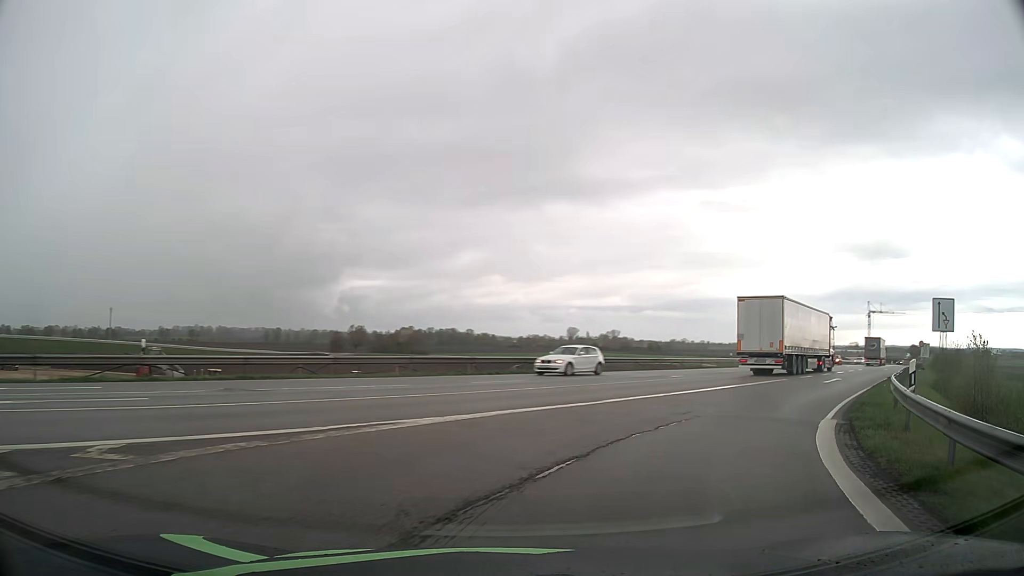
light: Day
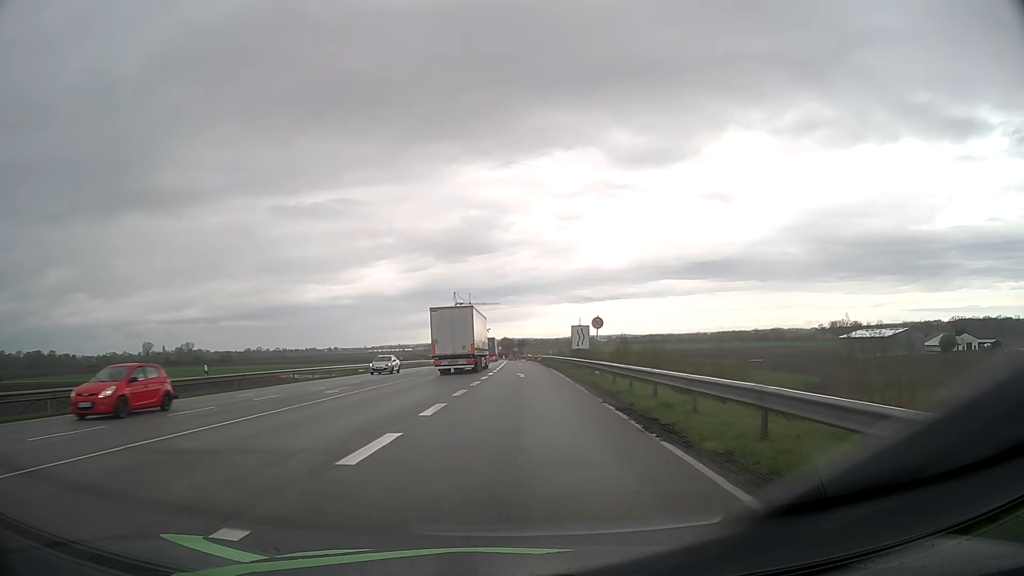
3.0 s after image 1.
(+14.7, +28.5) m; +37°
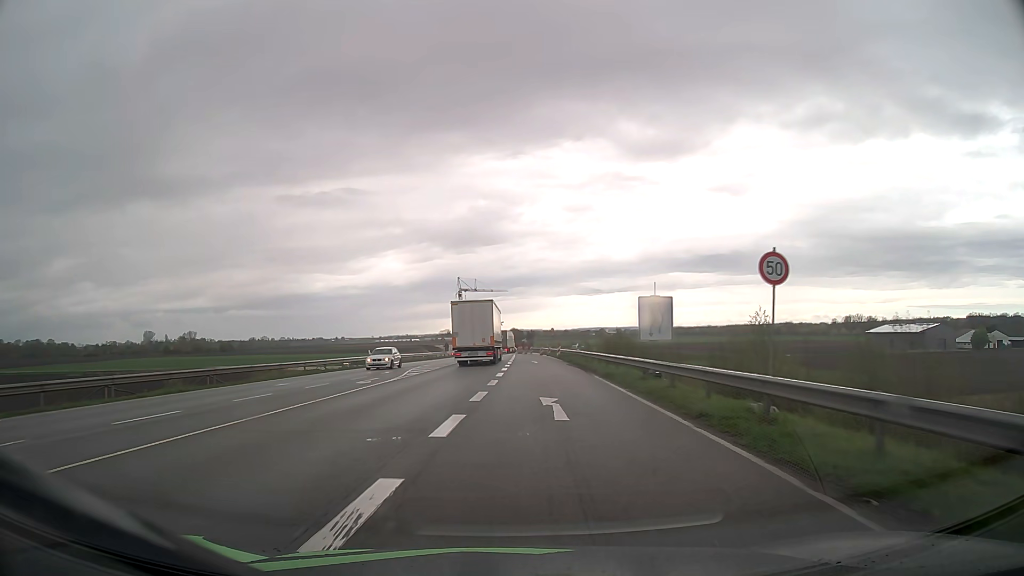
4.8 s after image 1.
(-0.1, +22.1) m; -1°
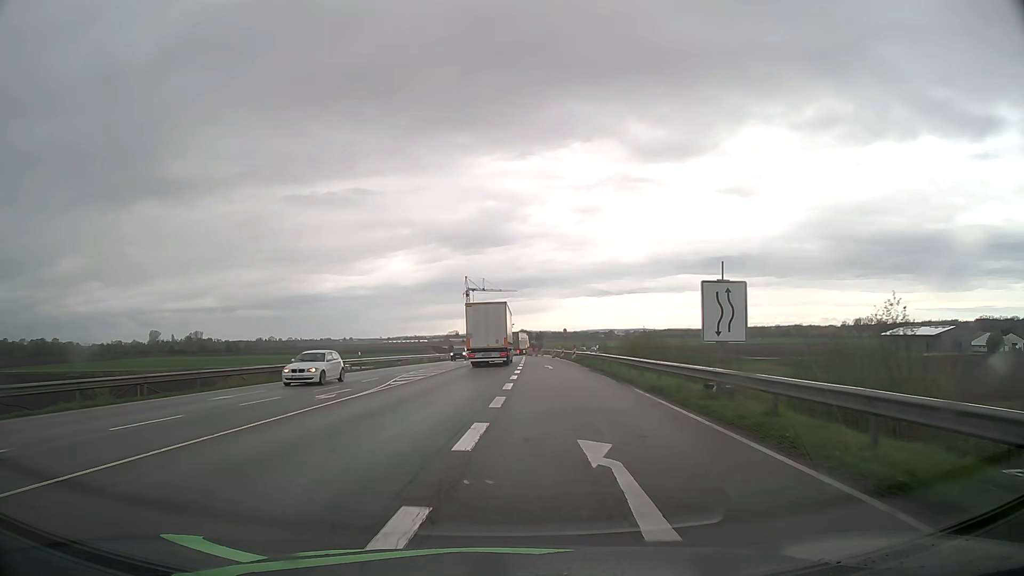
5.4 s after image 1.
(-0.1, +7.0) m; -1°
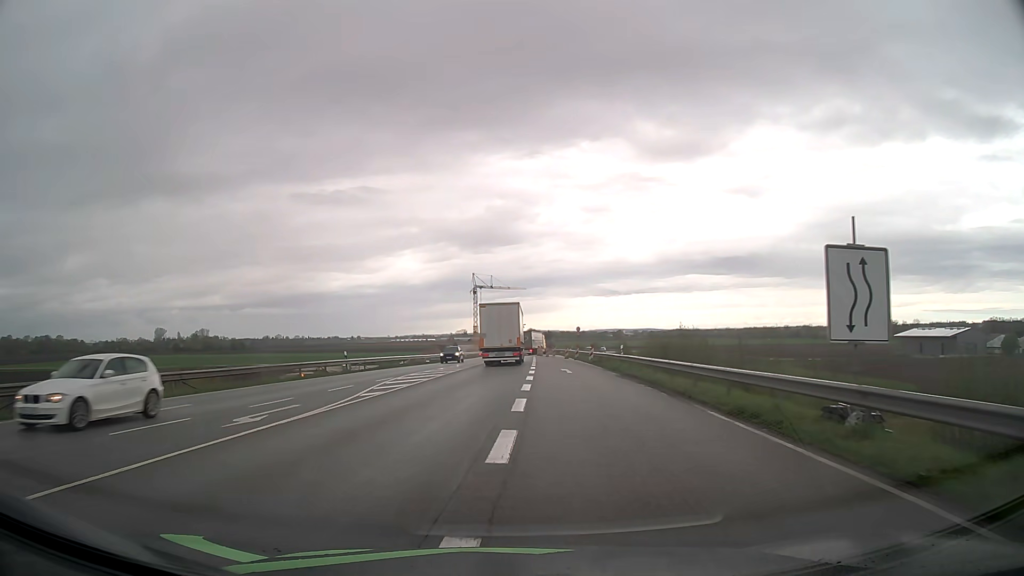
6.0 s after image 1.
(0.0, +6.9) m; 0°
